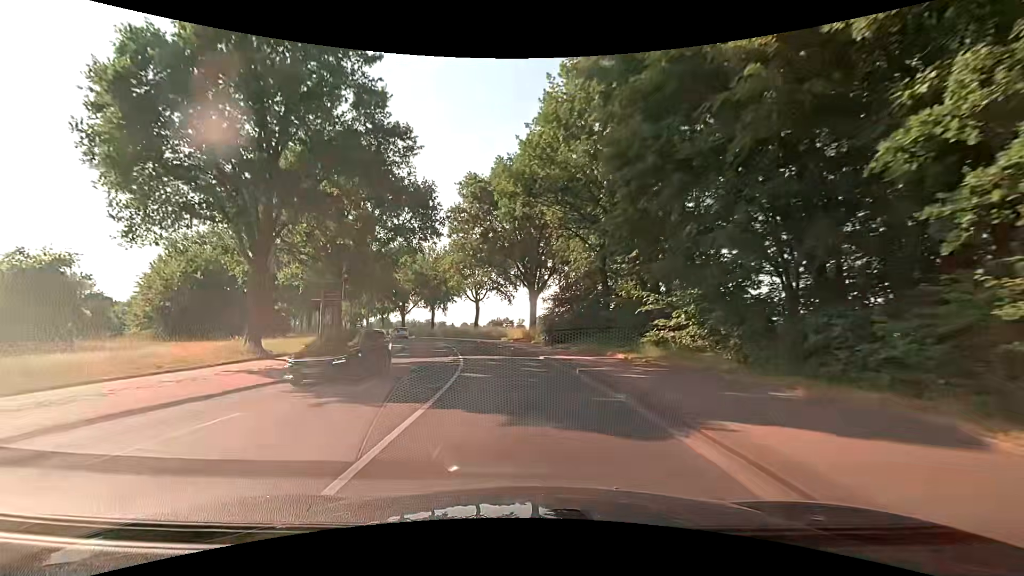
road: secondary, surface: asphalt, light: Day
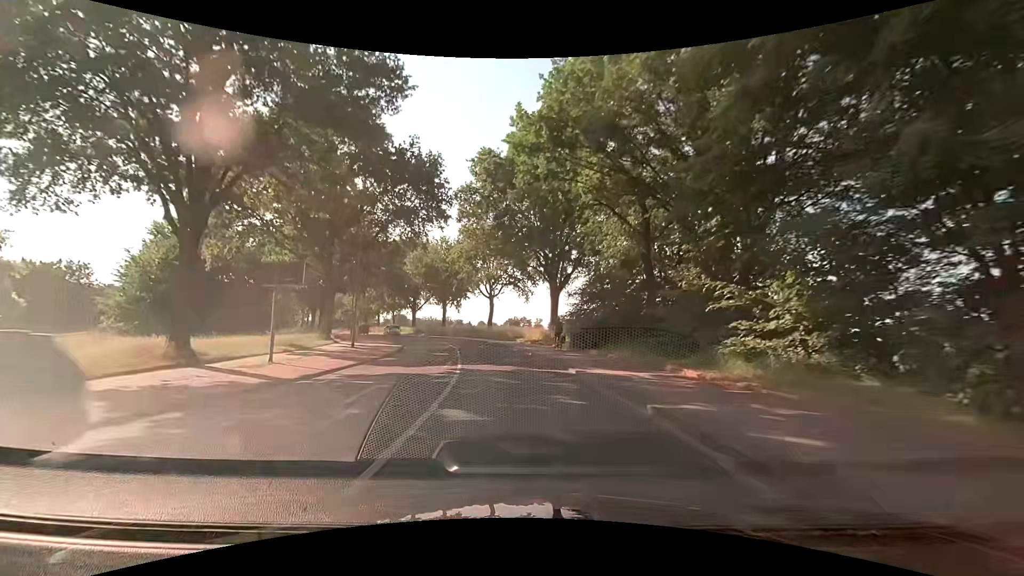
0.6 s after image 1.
(0.0, +6.7) m; -1°
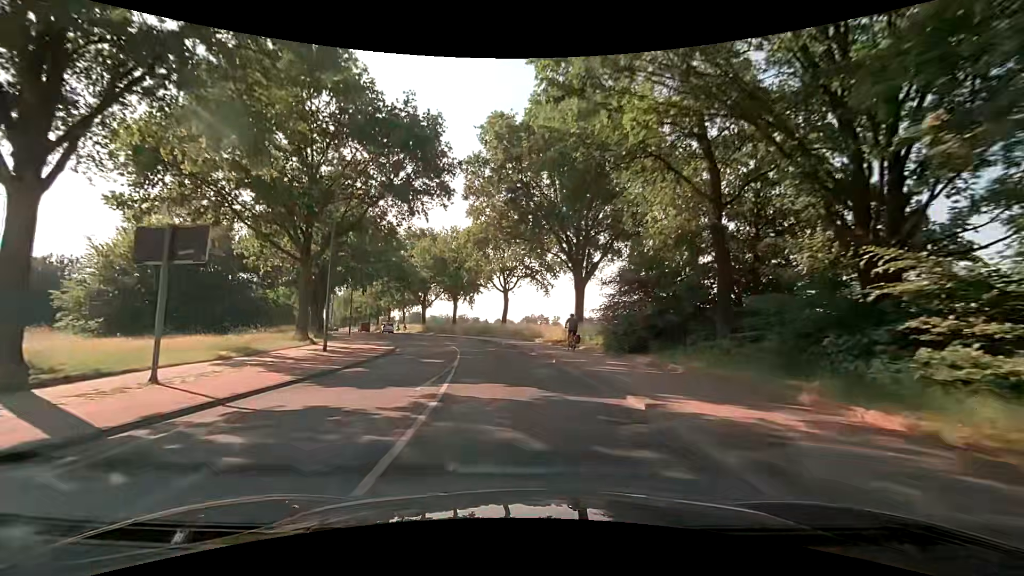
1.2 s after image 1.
(-0.1, +6.8) m; -1°
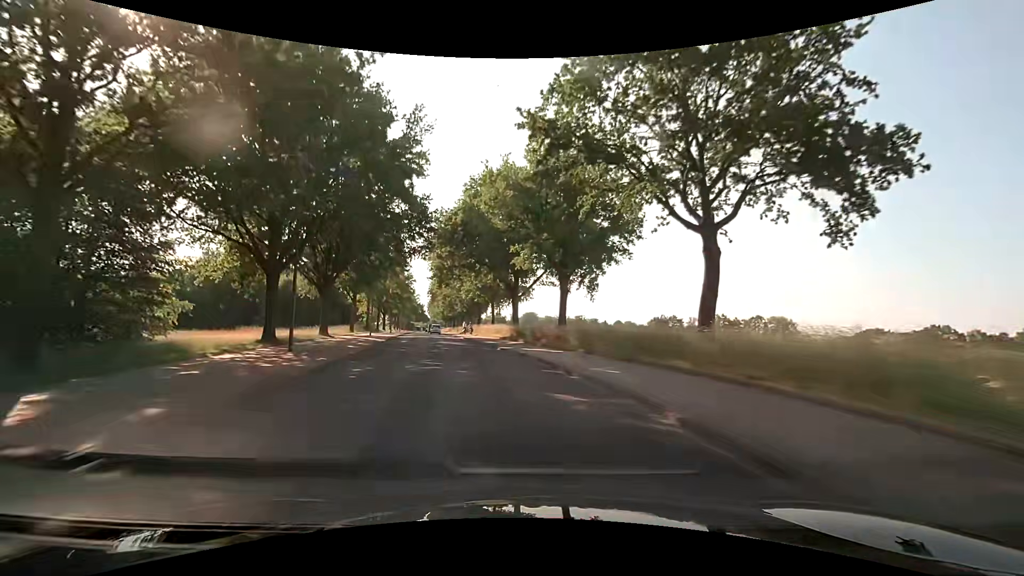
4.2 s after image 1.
(-4.4, +35.4) m; -14°
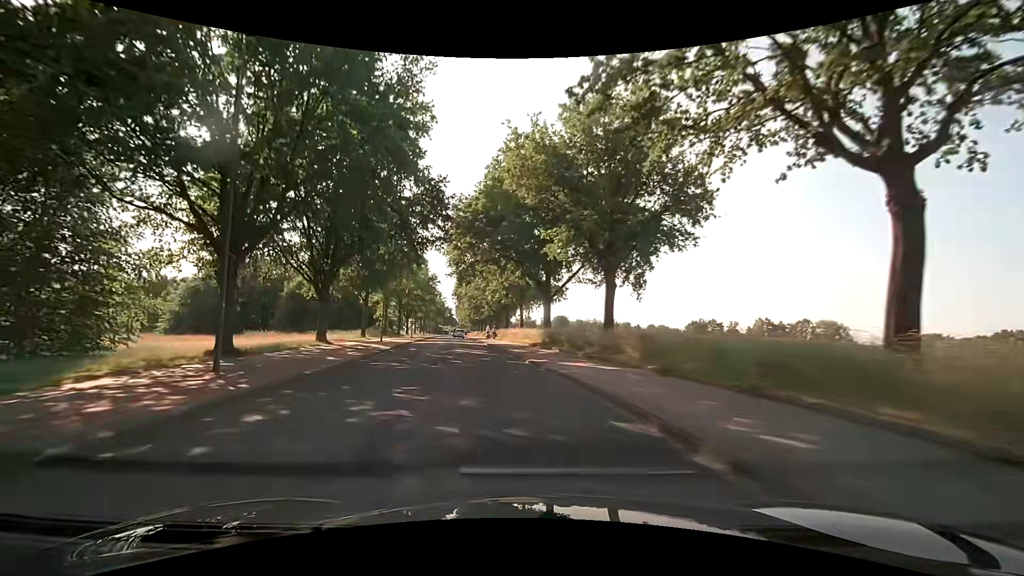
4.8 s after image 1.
(-0.2, +7.5) m; -3°
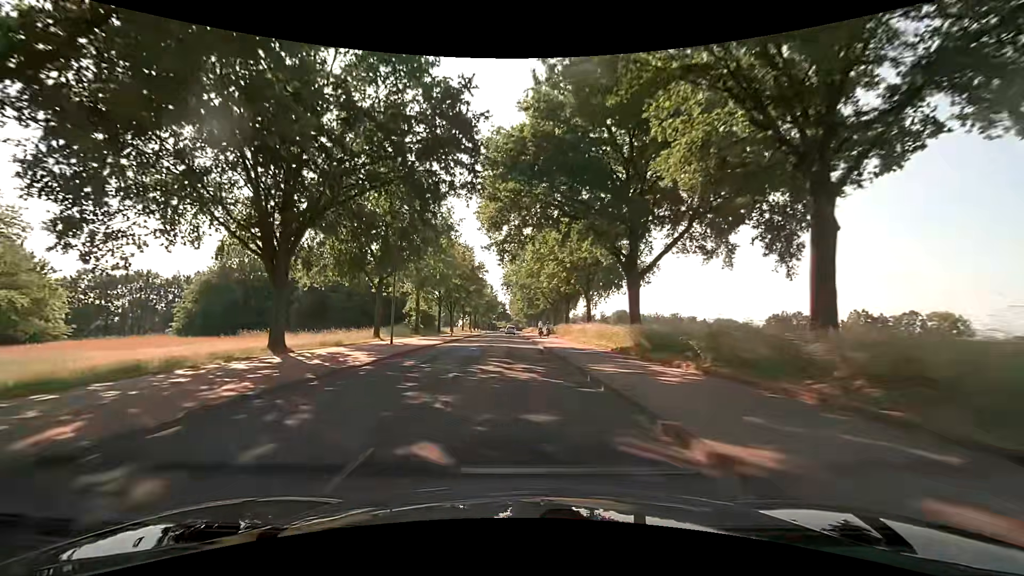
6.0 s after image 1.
(-0.9, +15.2) m; -5°
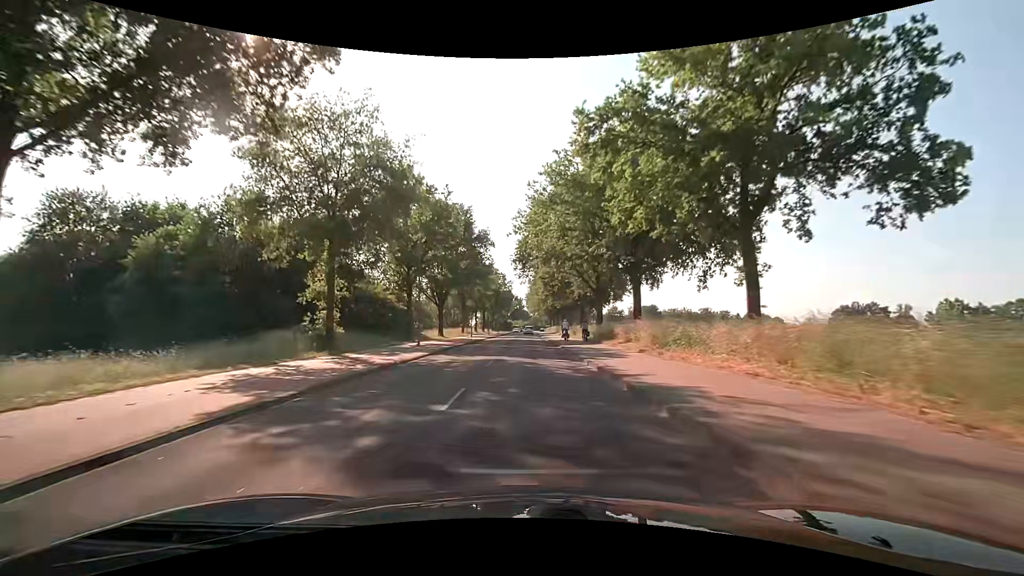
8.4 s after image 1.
(-1.7, +31.1) m; -2°
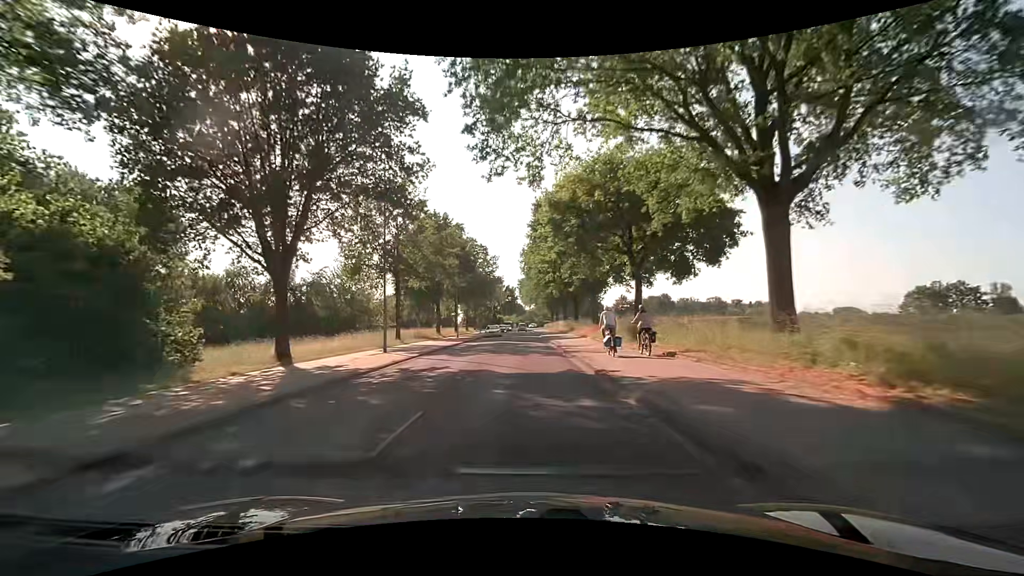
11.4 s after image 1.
(-0.1, +38.9) m; 0°
(0, +10) (0, +20) (0, +30) (0, +40) (0, +50) (0, +60) (0, +70) (0, +80) (0, +90) (0, +100) m
